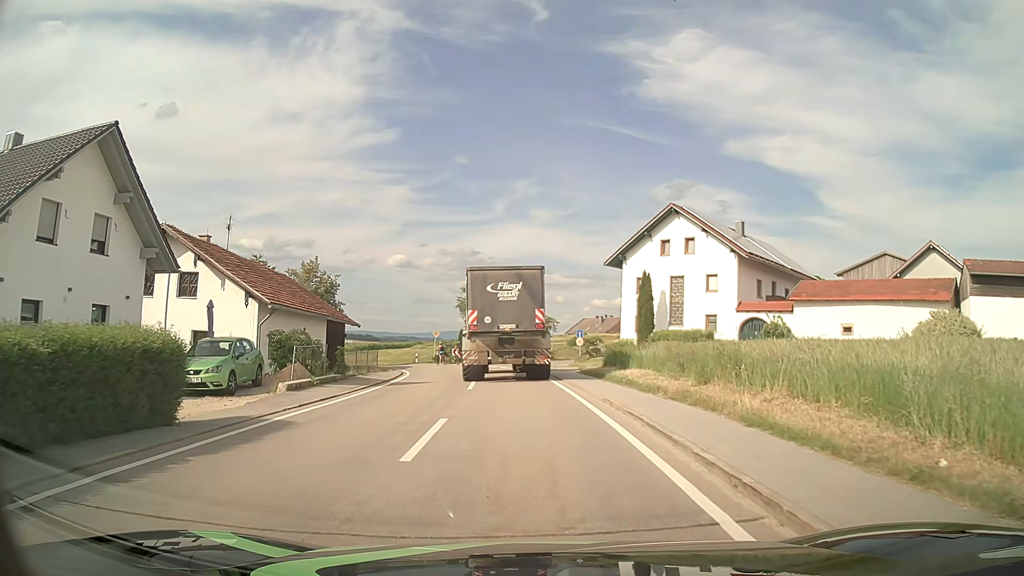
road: tertiary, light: Day
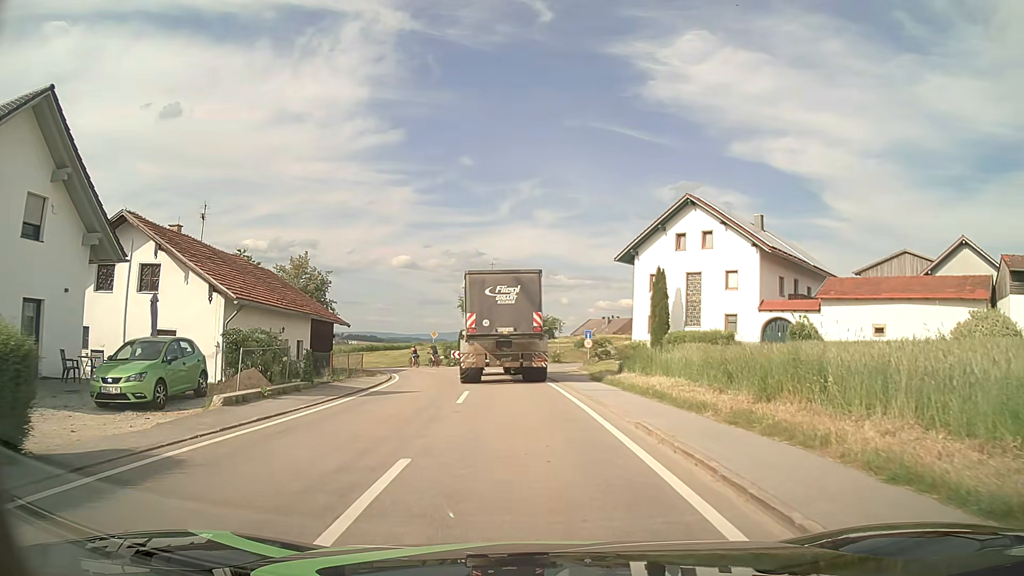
(0.0, +3.8) m; 0°
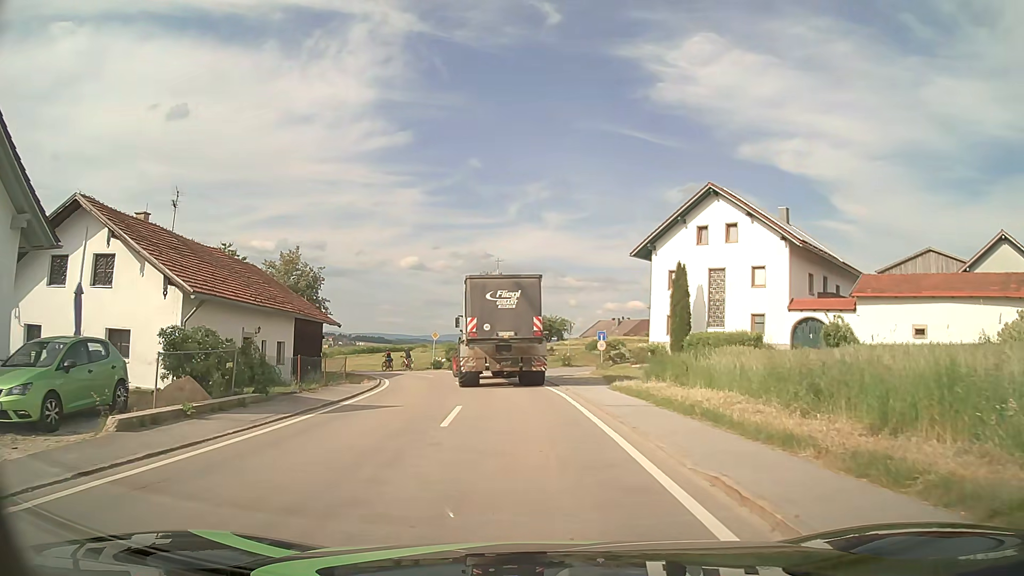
(0.0, +3.9) m; -1°
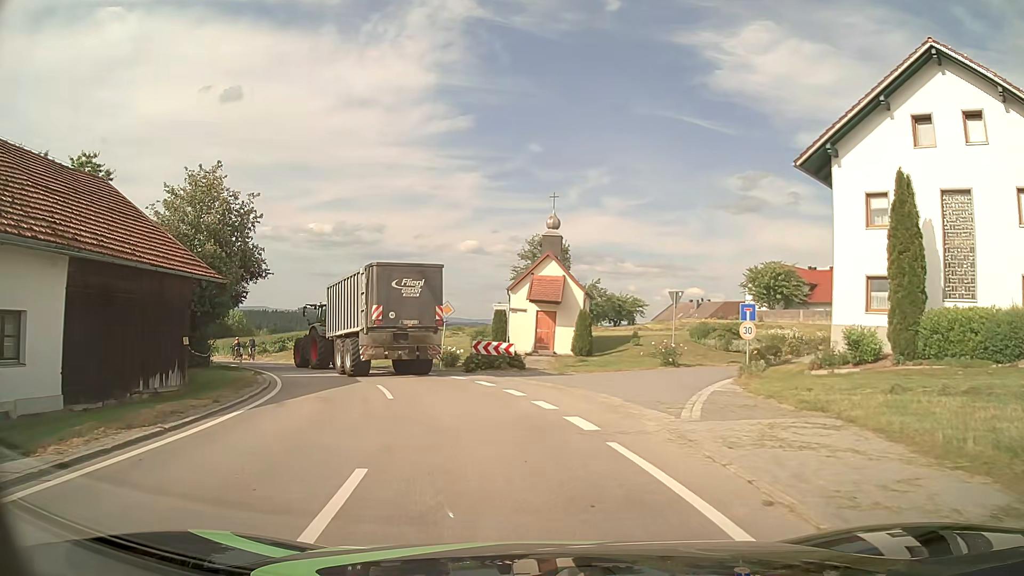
(-0.8, +21.3) m; -5°
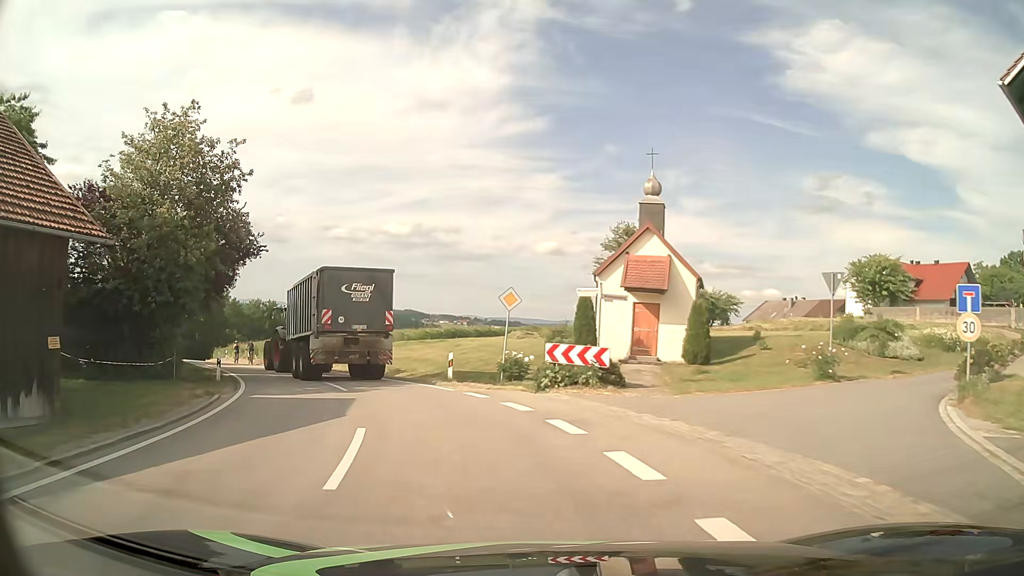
(-0.4, +9.1) m; -7°
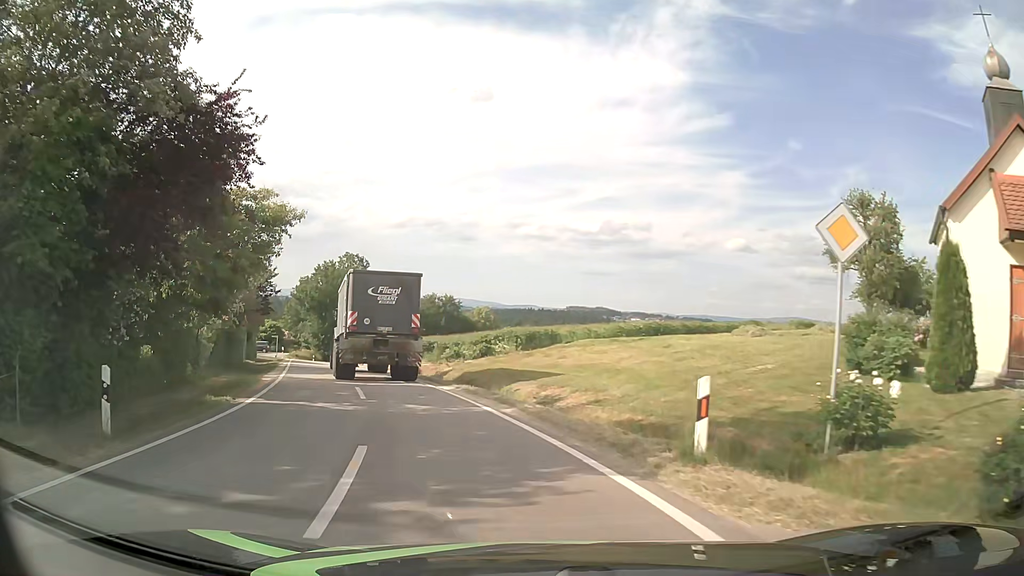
(-1.7, +13.8) m; -15°
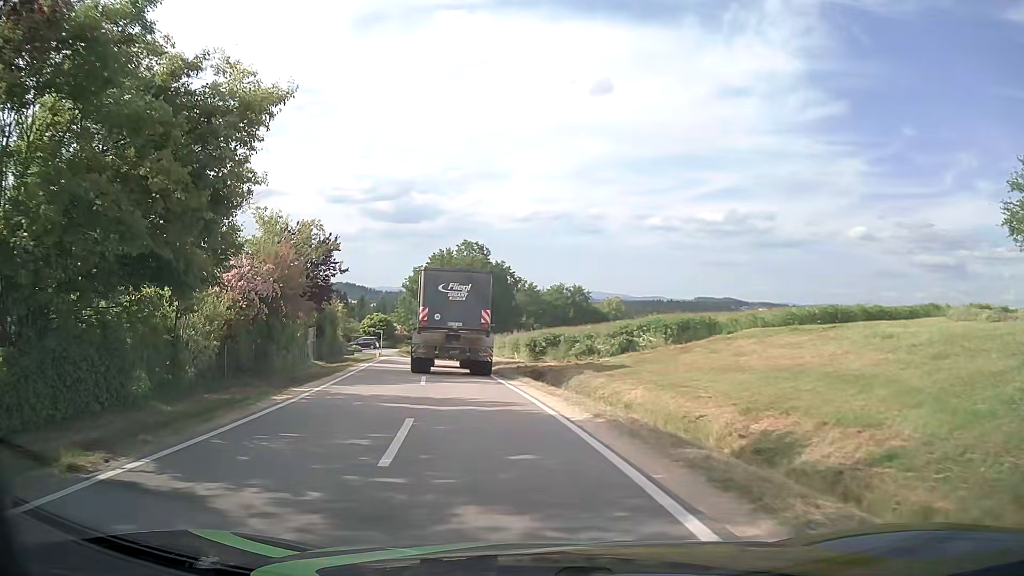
(-0.9, +9.3) m; -11°
(-1, +10) (-2, +20) (-4, +30) (-5, +40) (-7, +50) (-8, +59) (-9, +69) (-10, +79) (-9, +89) (-8, +99) m
